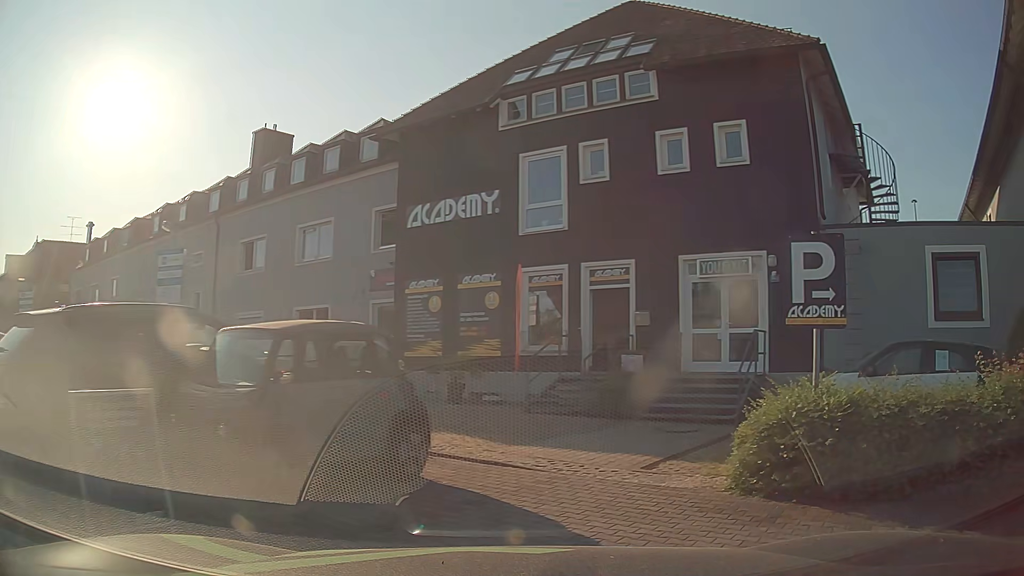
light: Day
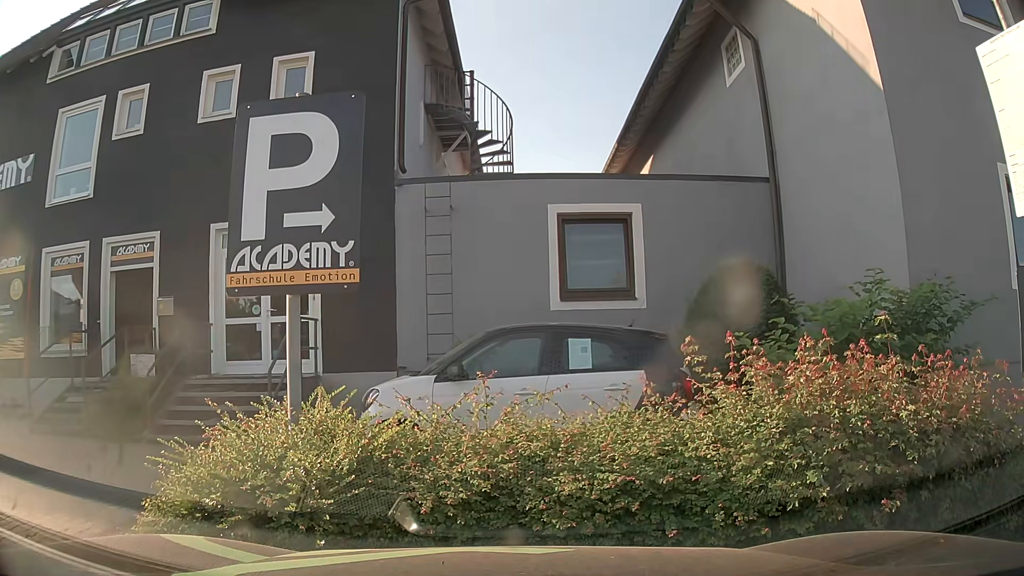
(+0.7, +3.3) m; +25°
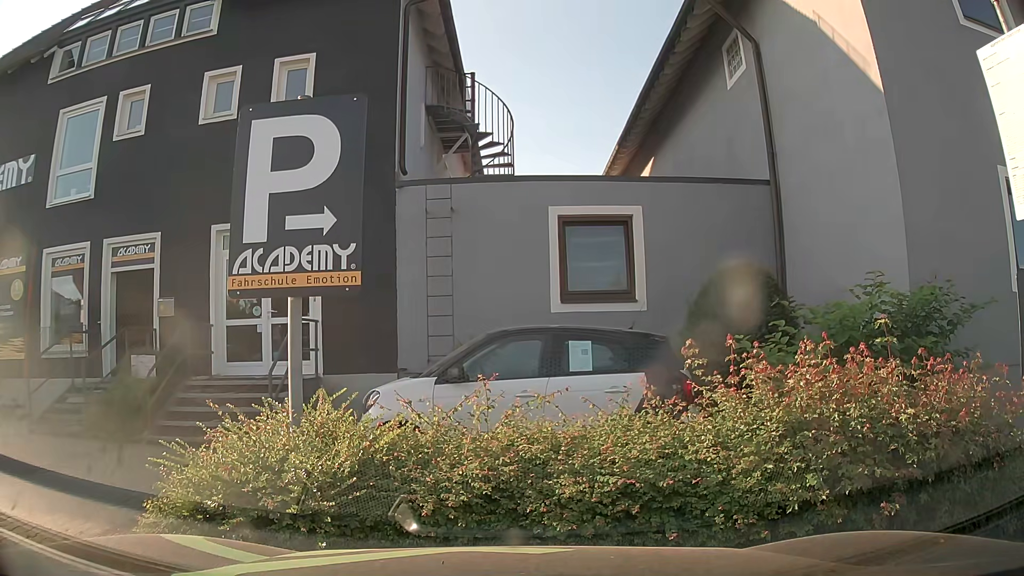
(0.0, 0.0) m; 0°
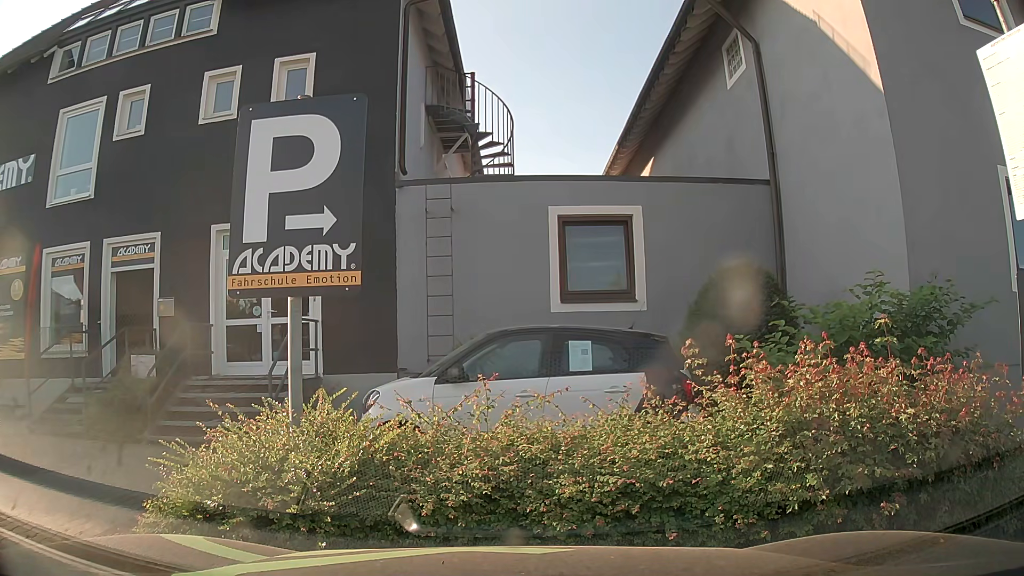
(0.0, 0.0) m; 0°
